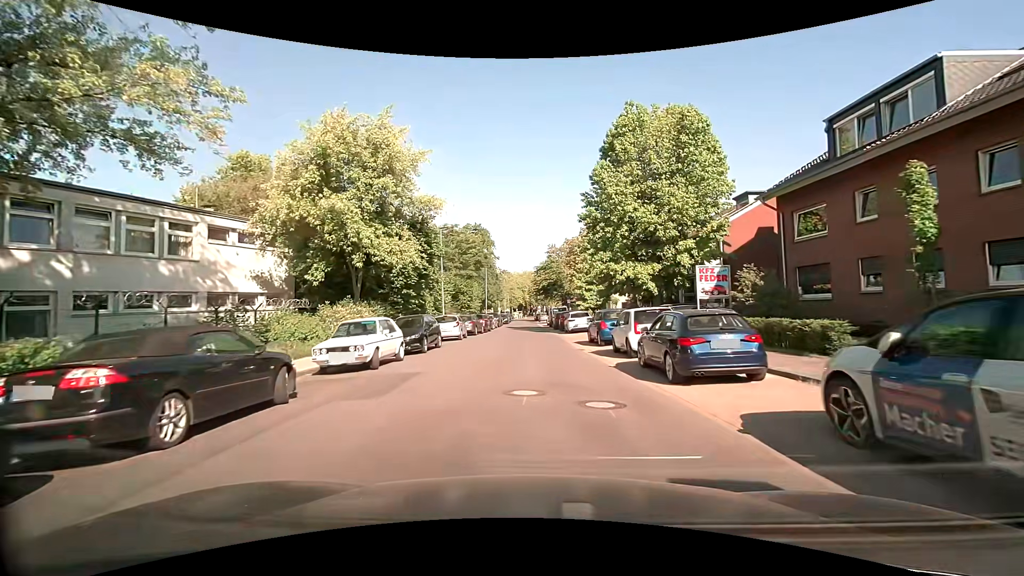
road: residential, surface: asphalt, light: Day
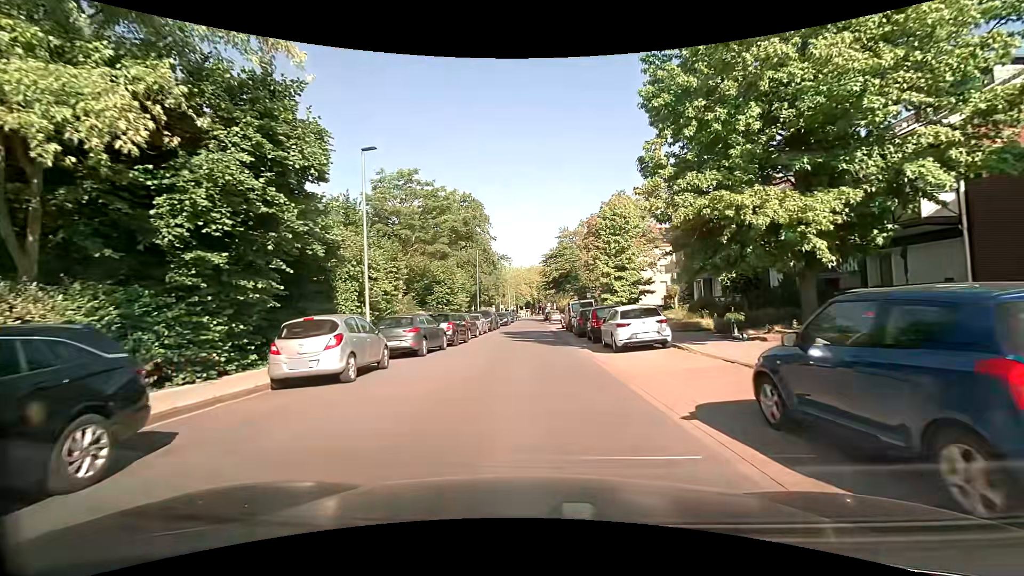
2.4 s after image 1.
(+0.1, +17.6) m; 0°
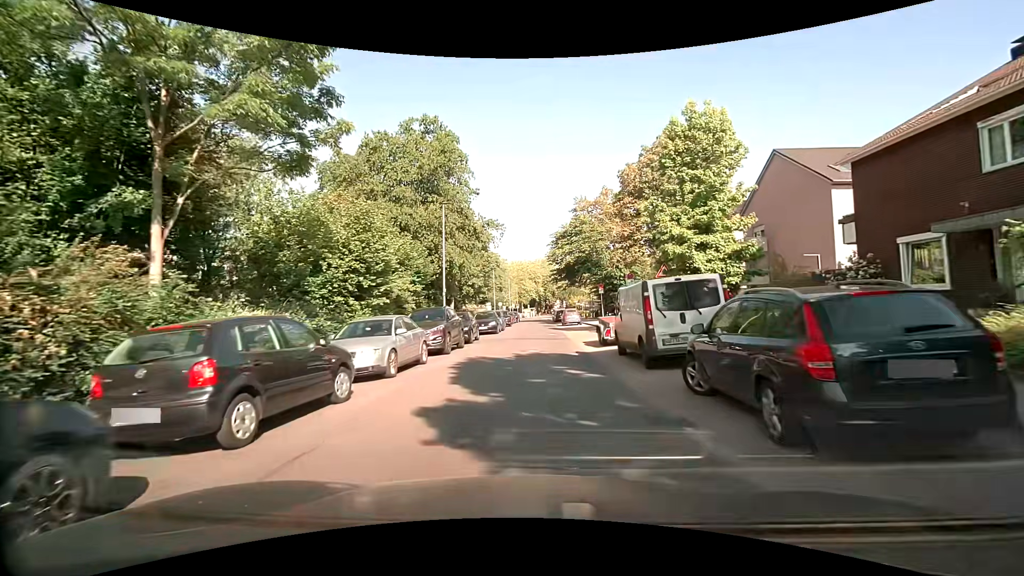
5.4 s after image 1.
(-0.2, +20.9) m; -1°
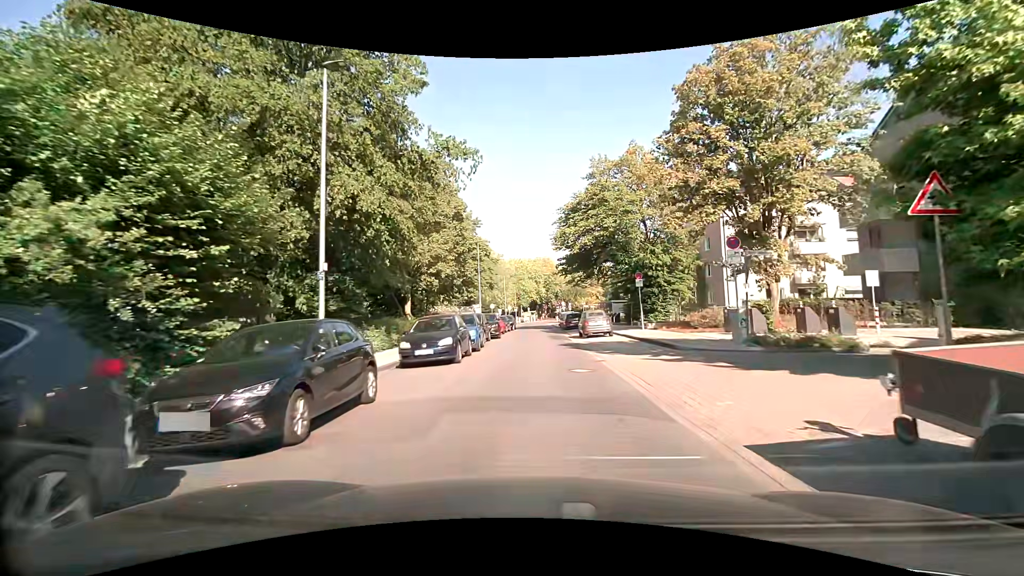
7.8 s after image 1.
(0.0, +16.8) m; 0°
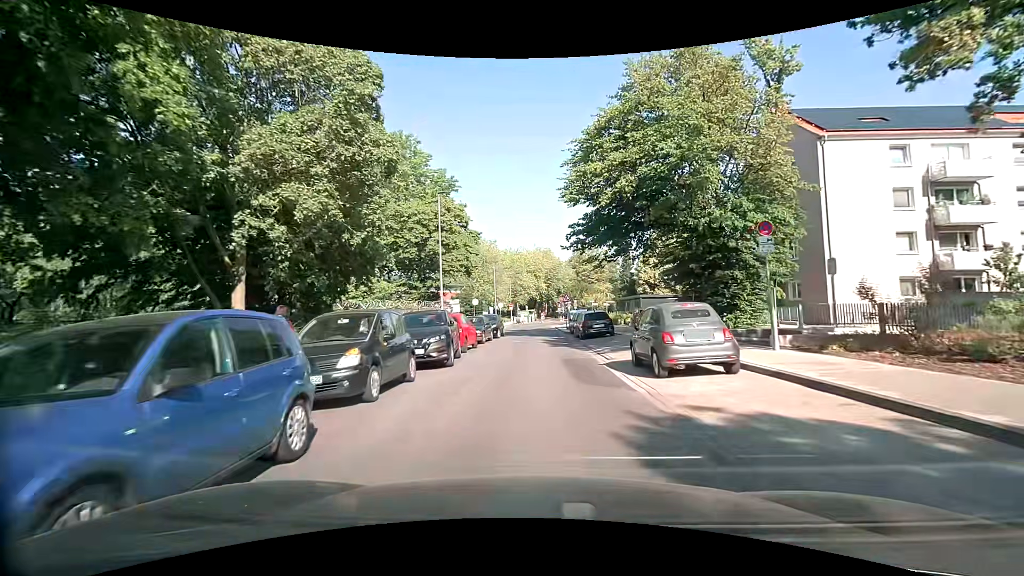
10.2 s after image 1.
(0.0, +17.1) m; -1°
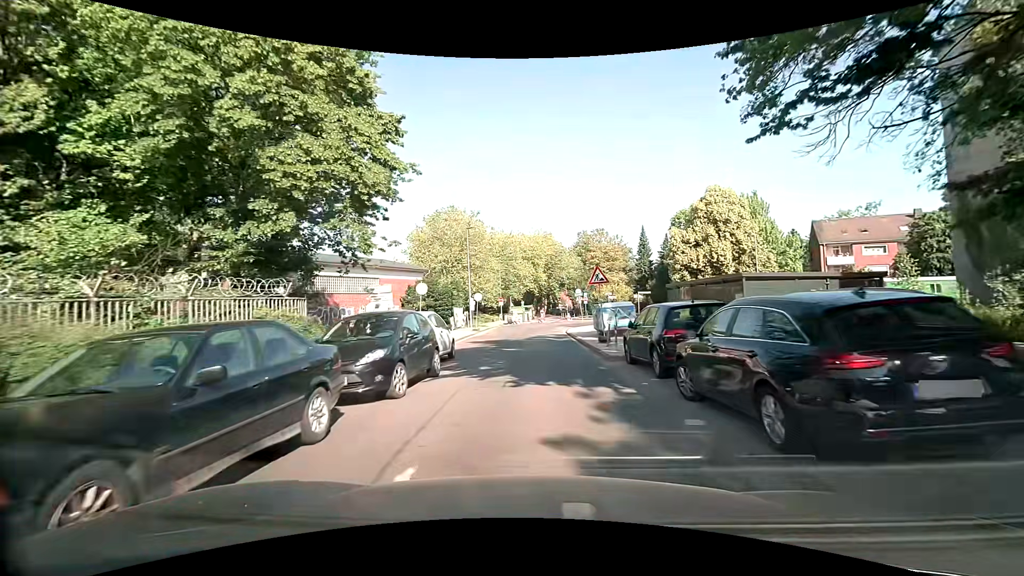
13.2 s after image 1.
(+0.3, +21.6) m; +1°
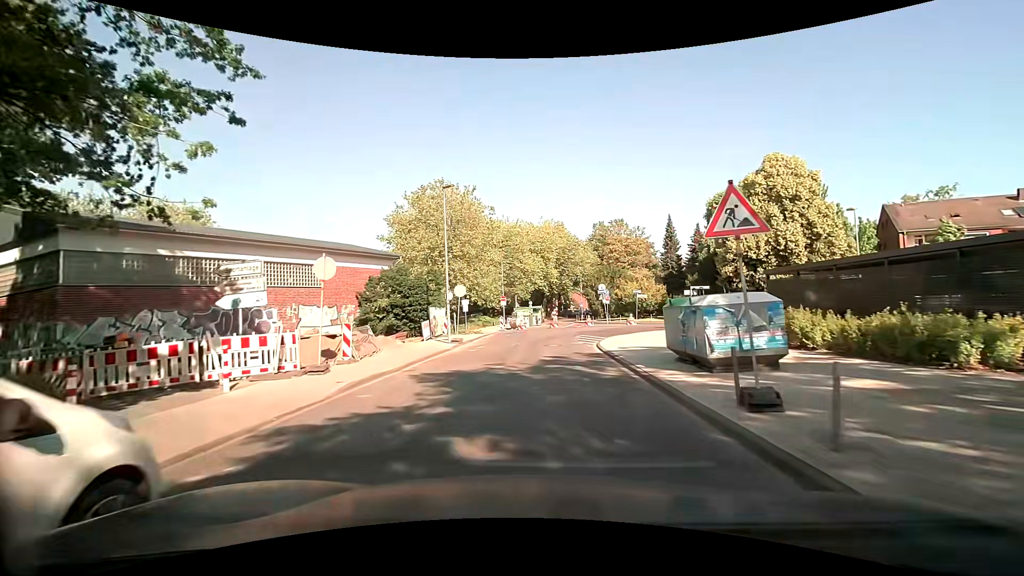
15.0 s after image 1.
(0.0, +12.7) m; -1°
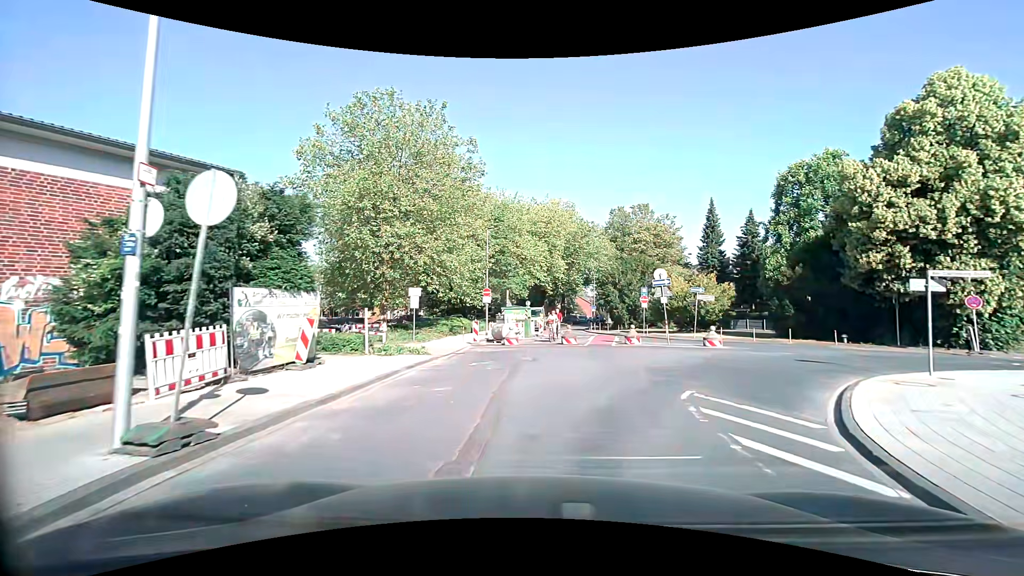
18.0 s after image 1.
(-0.4, +19.1) m; -3°
(+1, +10) (+7, +18) (+16, +21) (+26, +20) (+35, +16) (+45, +12) (+54, +9) (+63, +5) (+73, +2) (+82, -1) m
